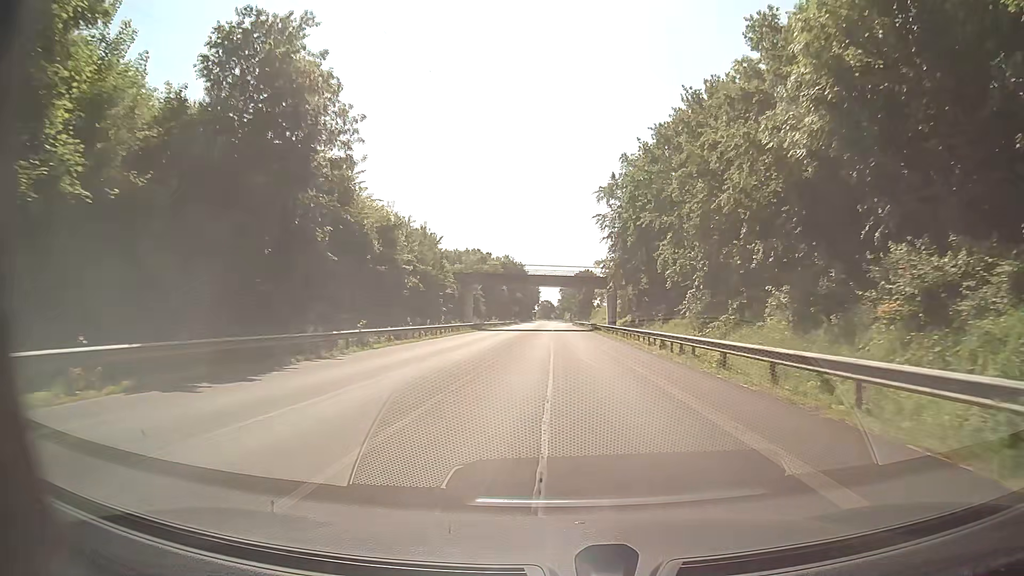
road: primary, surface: asphalt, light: Day
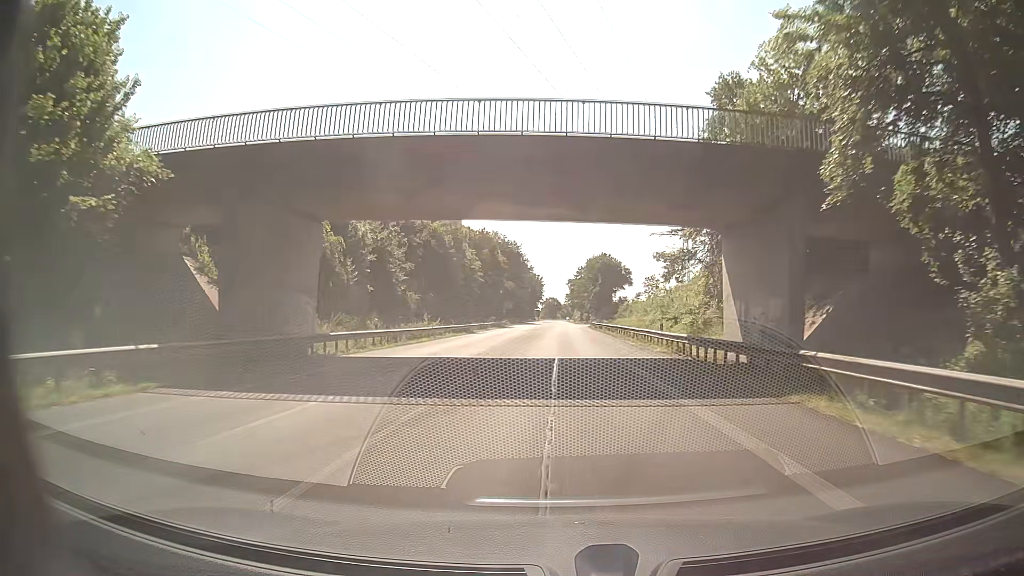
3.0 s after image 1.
(-0.2, +55.8) m; -1°
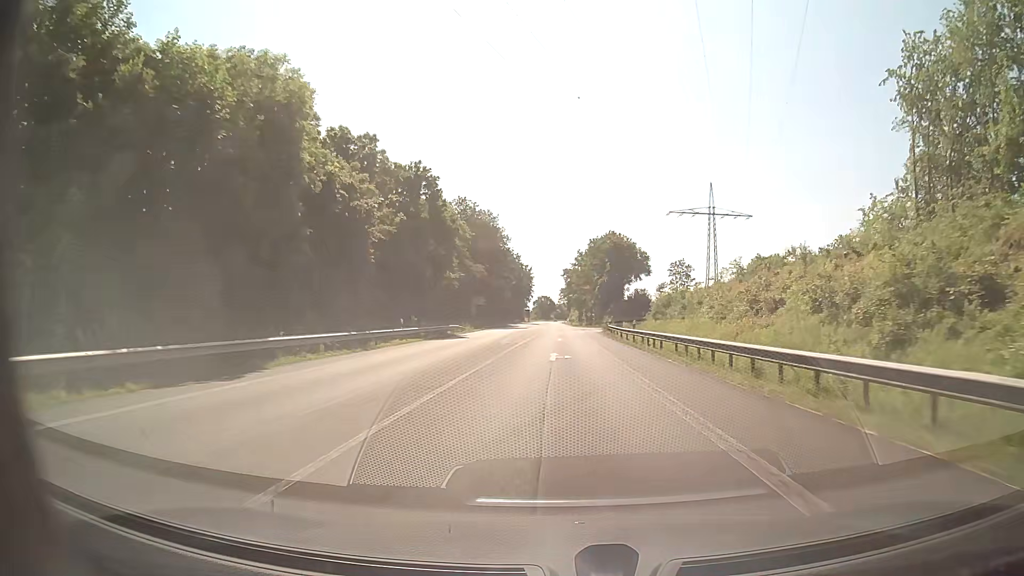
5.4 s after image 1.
(+0.7, +44.5) m; +1°
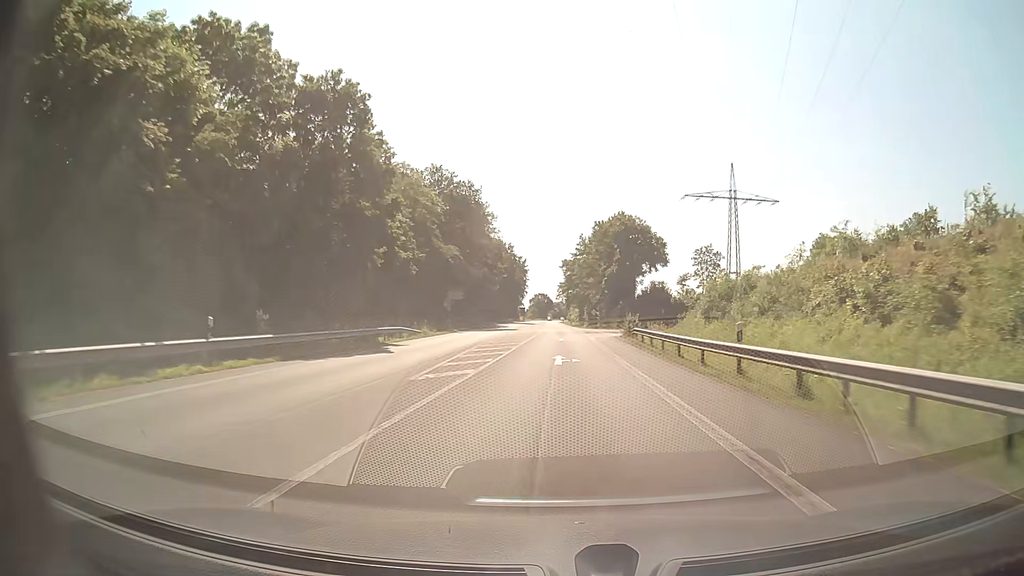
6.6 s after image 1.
(0.0, +22.2) m; 0°
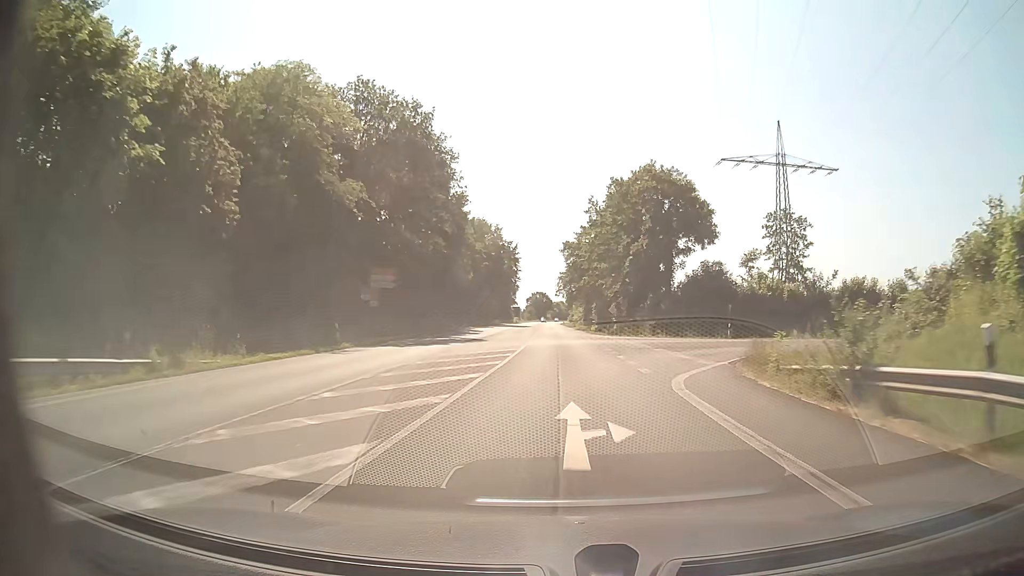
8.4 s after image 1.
(0.0, +33.3) m; 0°
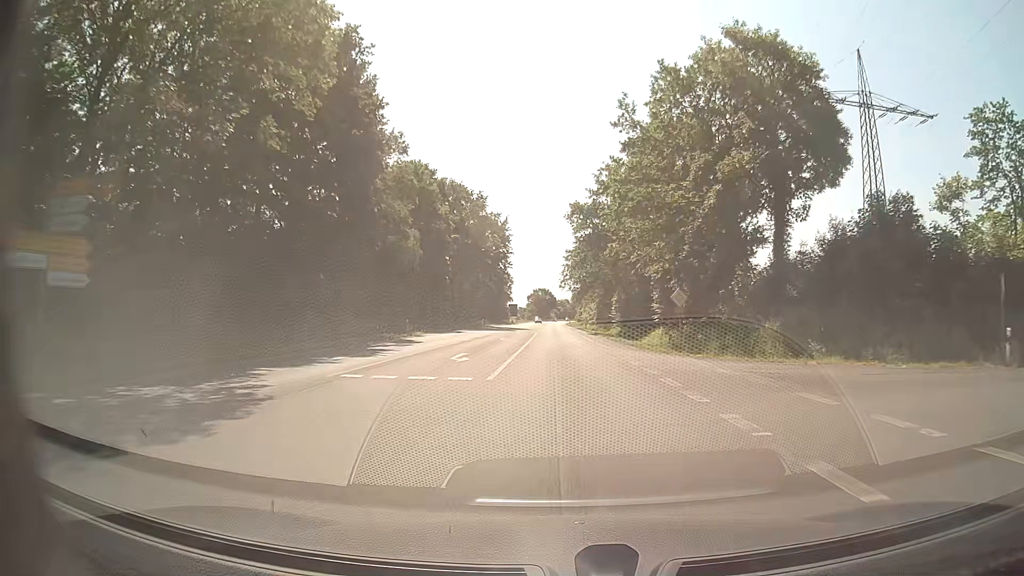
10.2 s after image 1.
(-0.1, +33.3) m; -1°
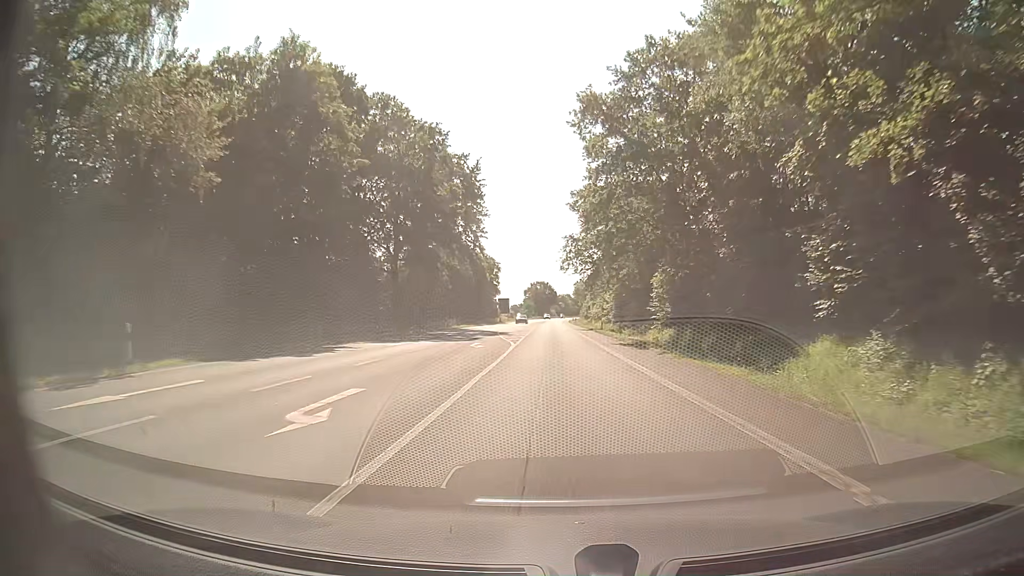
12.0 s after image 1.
(+0.1, +33.3) m; 0°
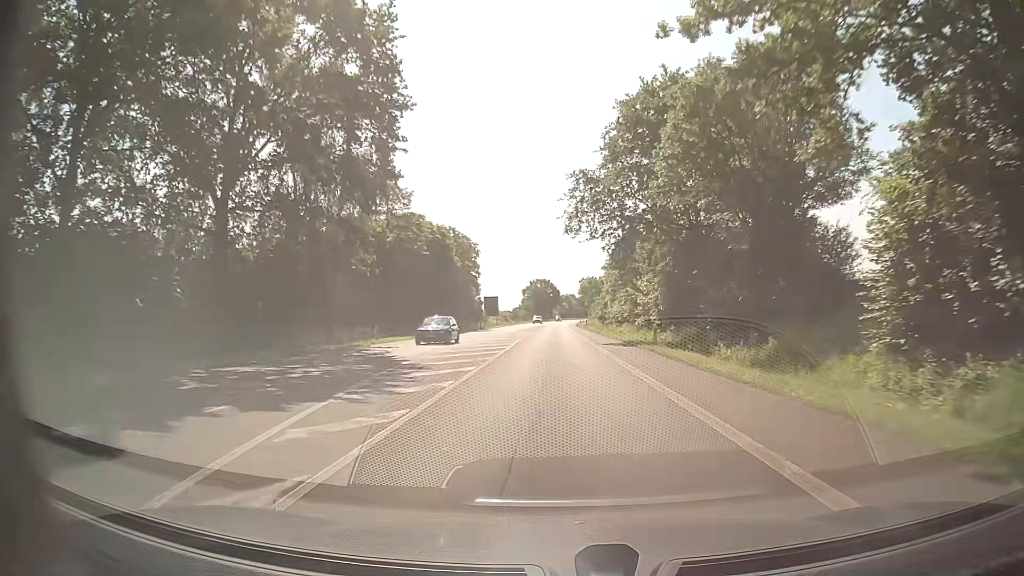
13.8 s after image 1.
(+0.2, +33.4) m; 0°
(0, +10) (0, +20) (0, +30) (0, +40) (0, +50) (0, +60) (0, +70) (-1, +80) (-1, +90) (-1, +100) m
